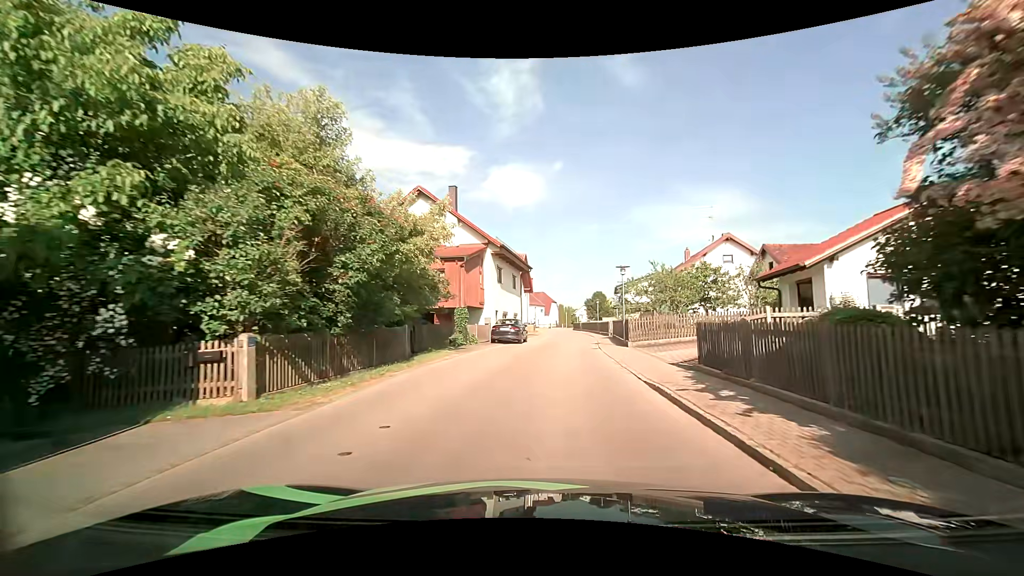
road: tertiary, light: Day
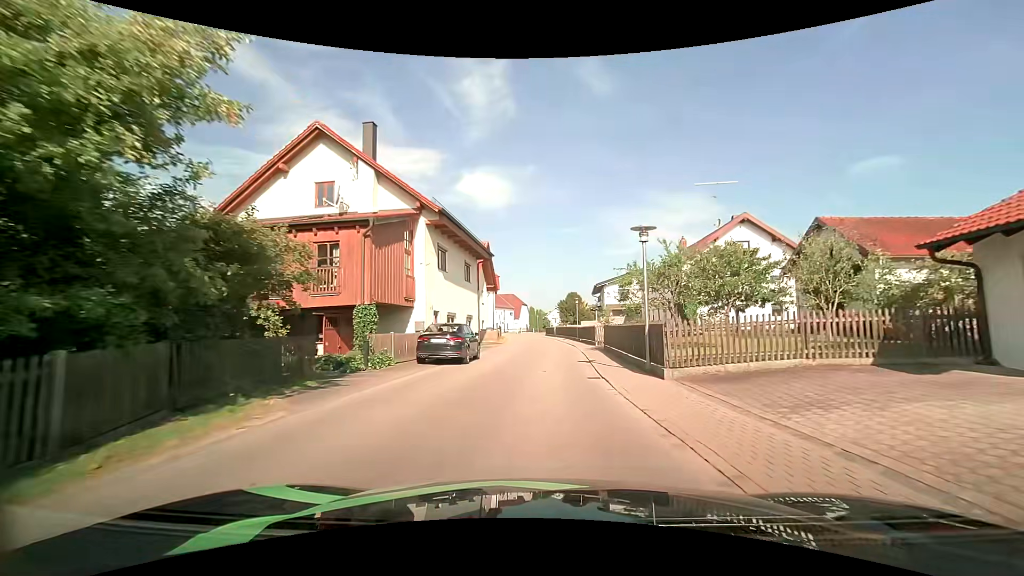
(+0.5, +11.0) m; +5°
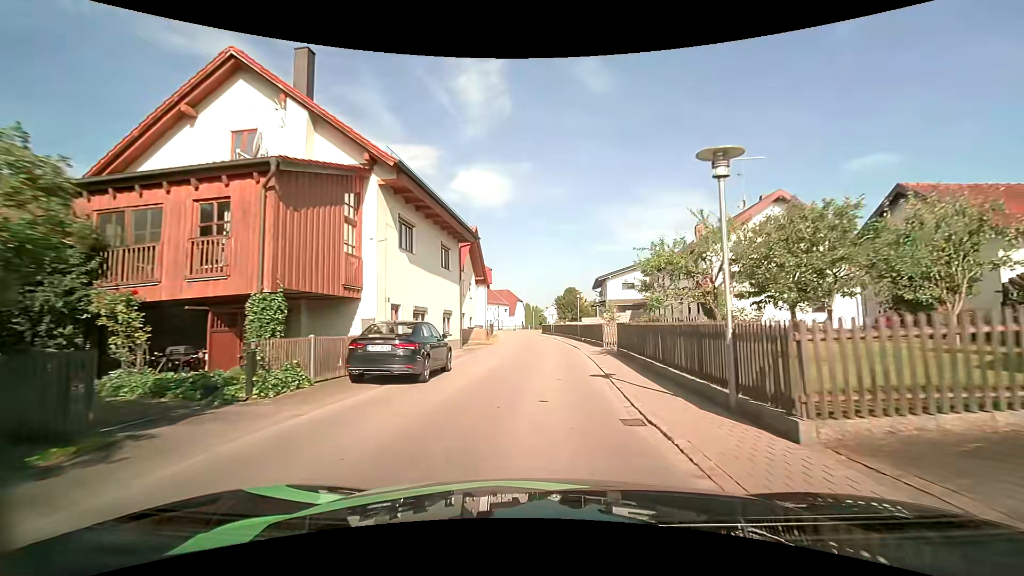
(0.0, +5.8) m; 0°
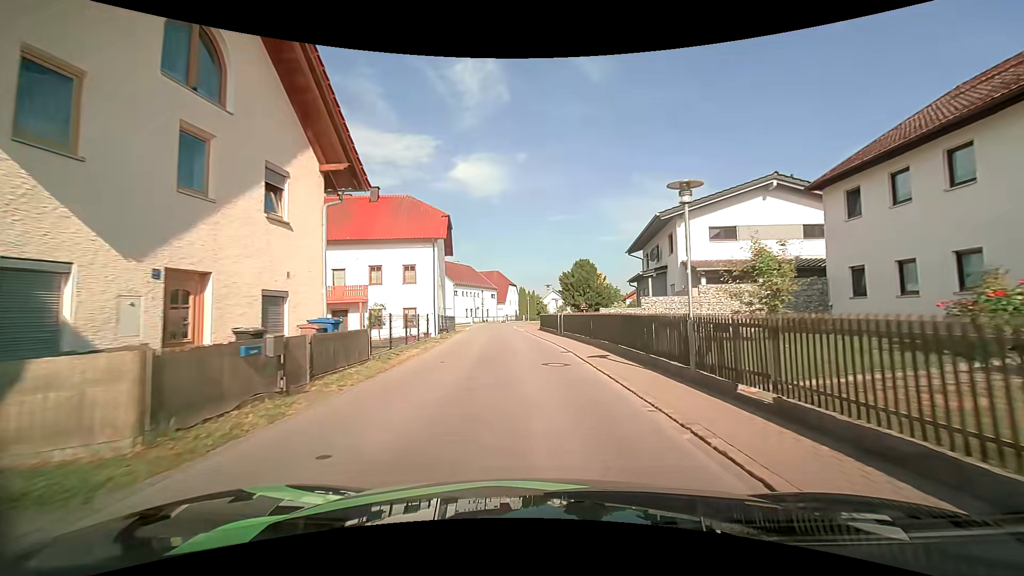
(+0.3, +29.3) m; 0°
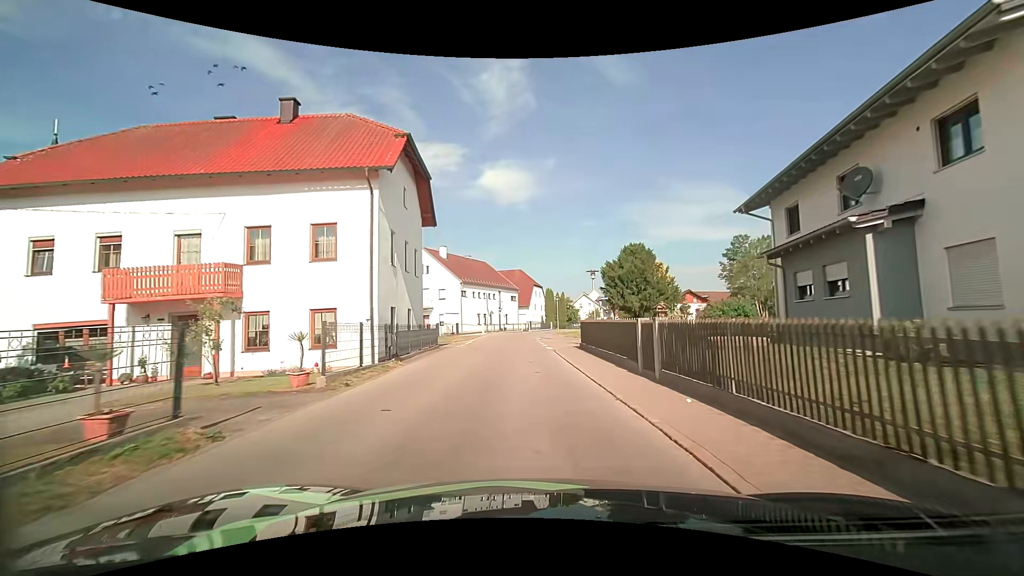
(-0.4, +17.3) m; -3°
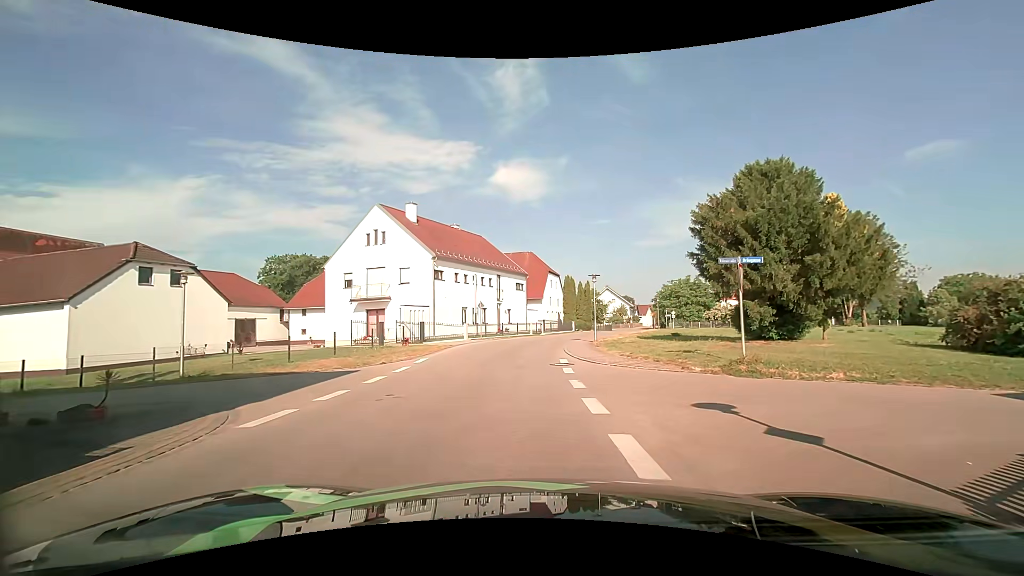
(-0.4, +22.1) m; -1°
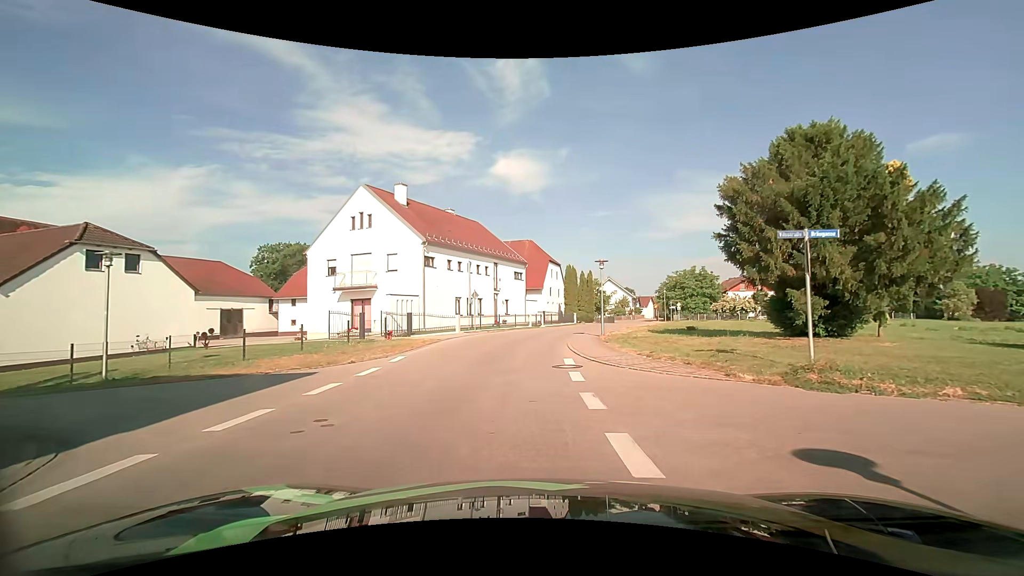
(0.0, +3.1) m; -1°
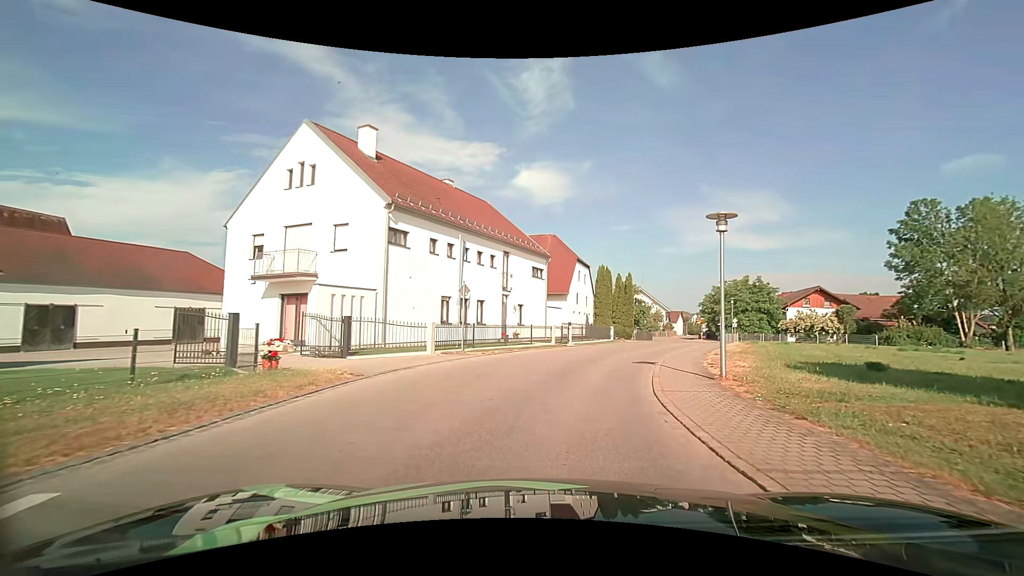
(-0.5, +13.2) m; -2°
(+1, +10) (+2, +20) (+6, +29) (+10, +38) (+13, +48) (+17, +57) (+20, +66) (+19, +76) (+13, +84) (+4, +87) m
